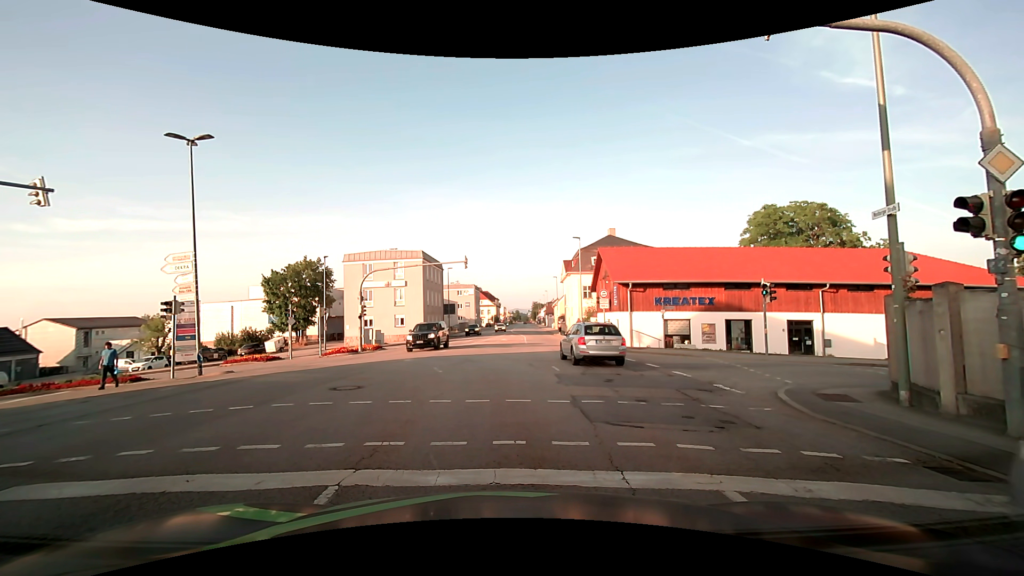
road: tertiary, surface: asphalt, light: Day
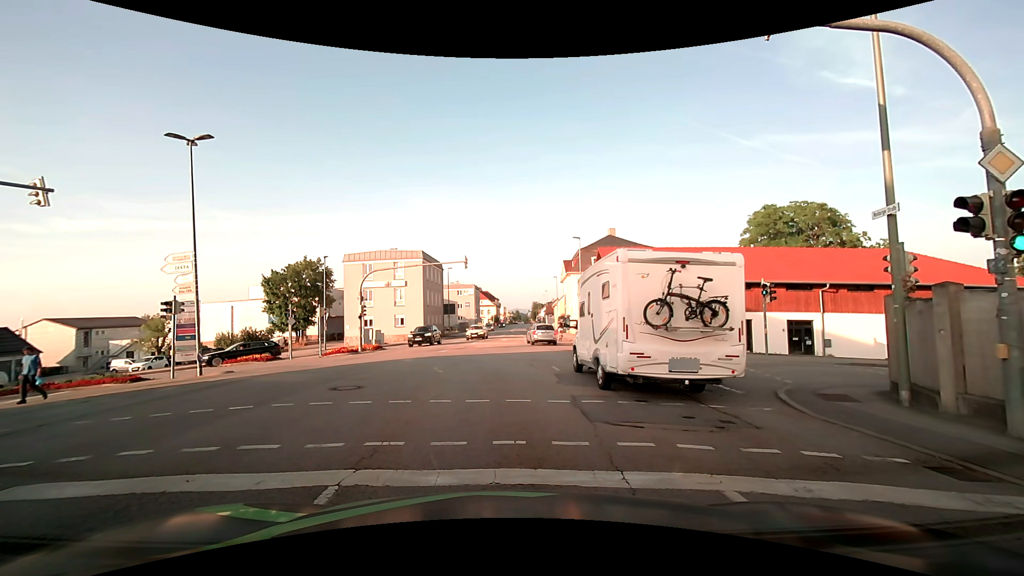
(0.0, 0.0) m; 0°
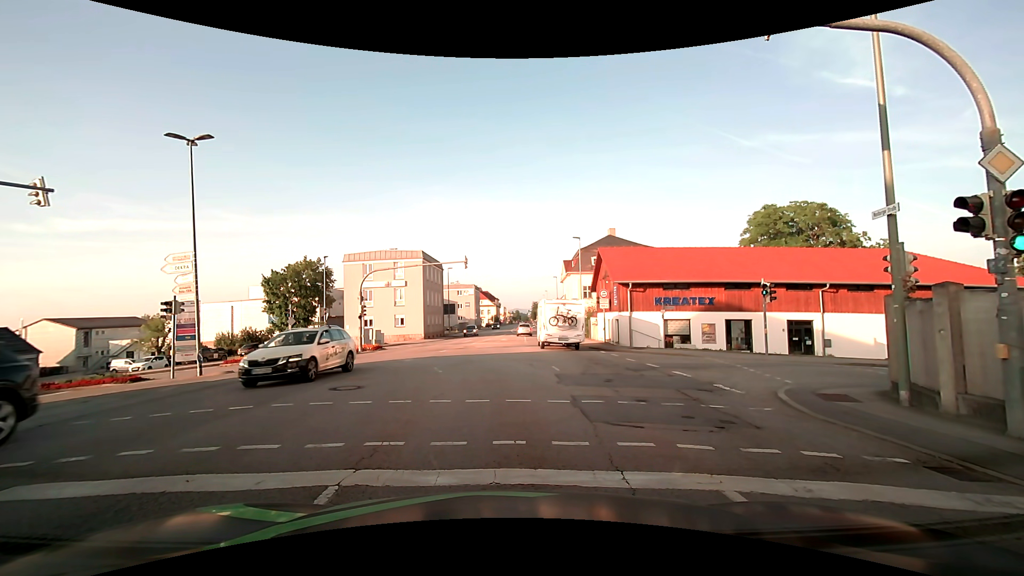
(0.0, 0.0) m; 0°
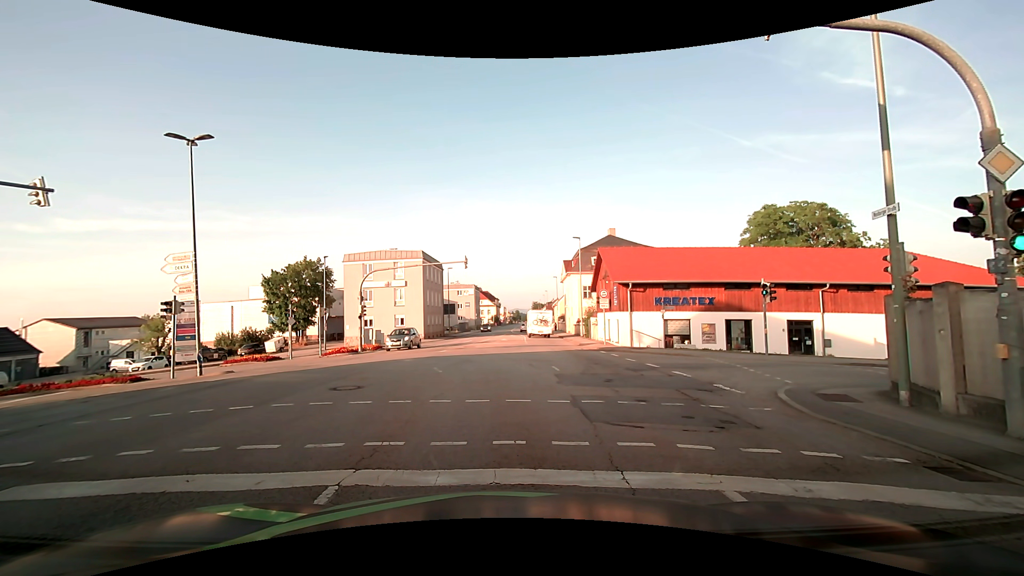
(0.0, 0.0) m; 0°
(0, +10) (-1, +20) (-7, +28) (-17, +31) (-27, +31) (-37, +30) (-47, +29) (-57, +29) (-67, +29) (-77, +30) m
